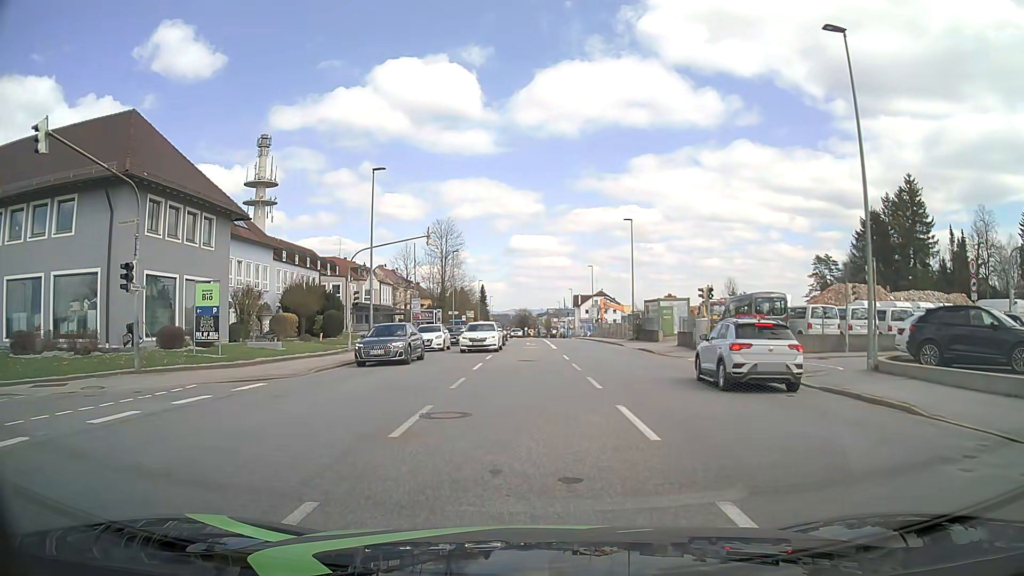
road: tertiary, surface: asphalt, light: Day
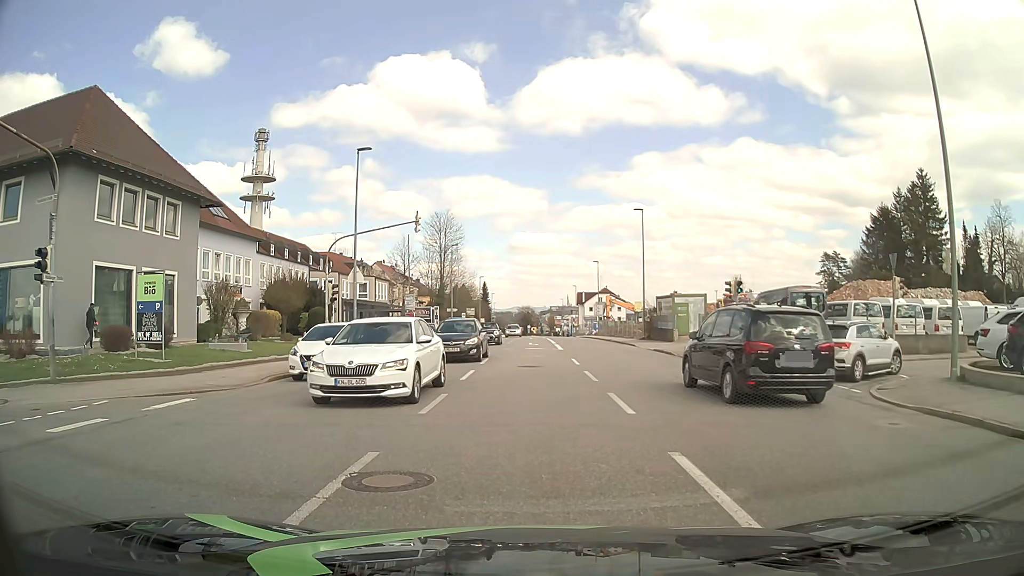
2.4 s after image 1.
(0.0, +3.8) m; -1°
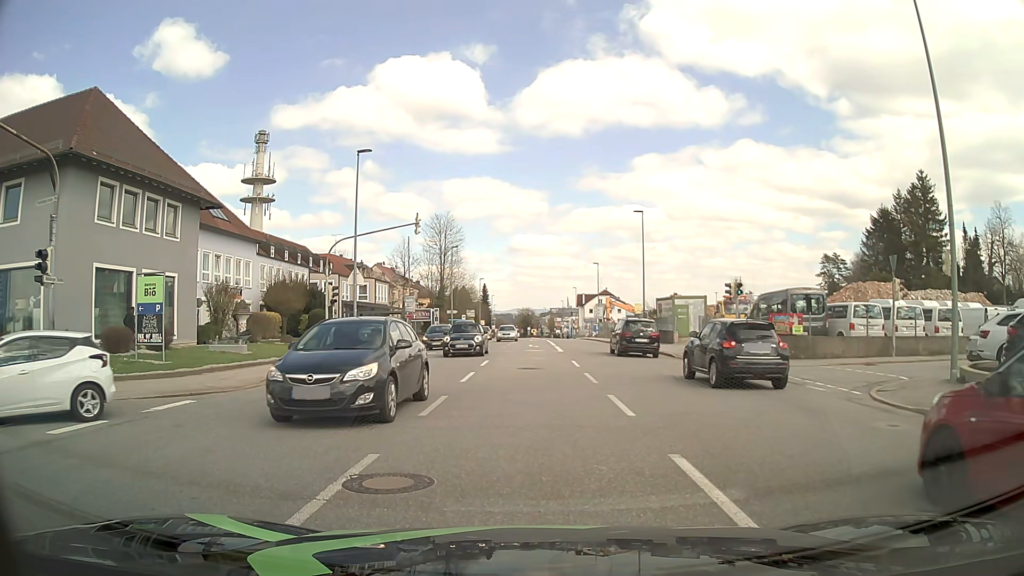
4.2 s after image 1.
(0.0, +0.1) m; 0°
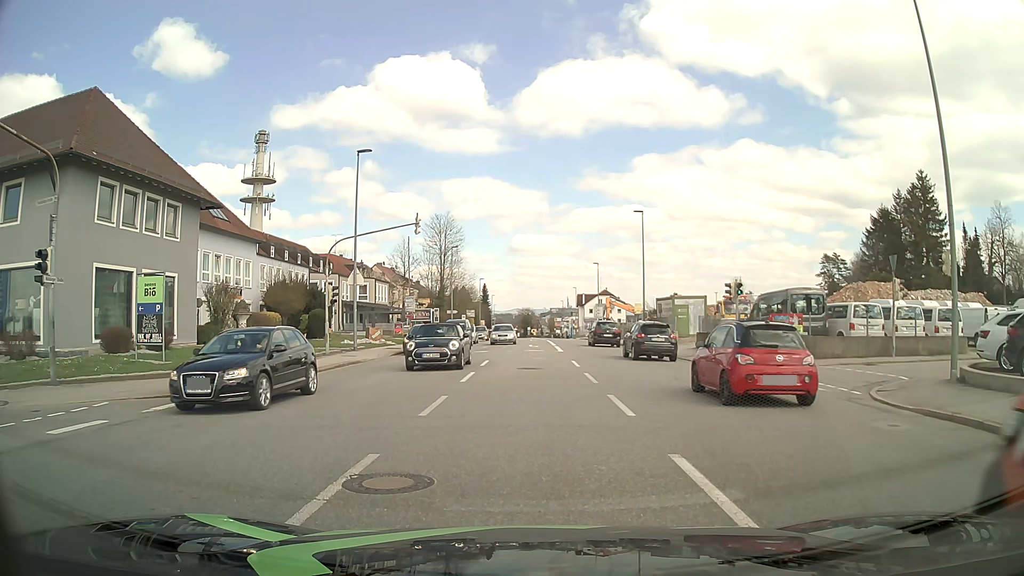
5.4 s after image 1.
(0.0, 0.0) m; 0°
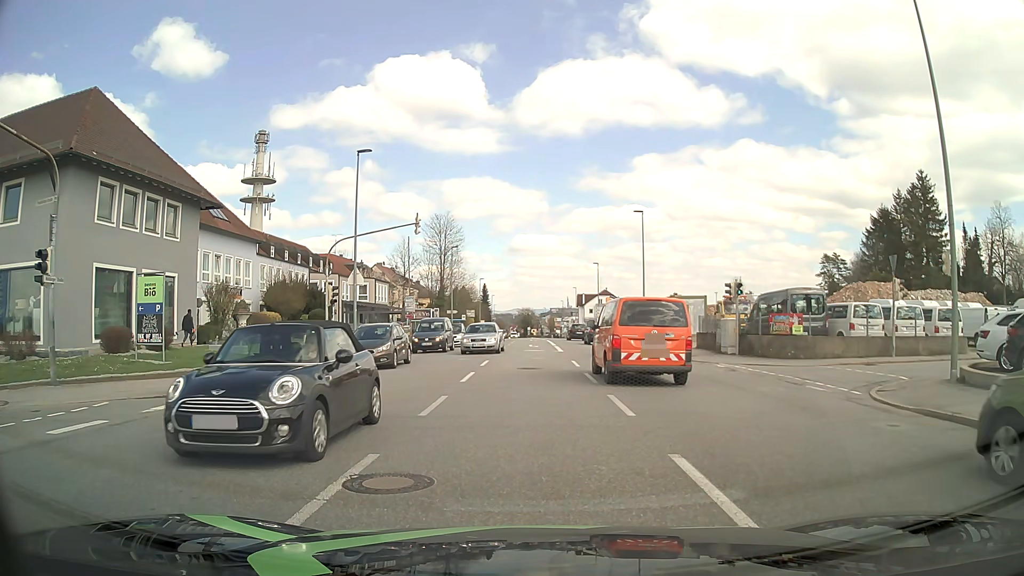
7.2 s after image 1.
(0.0, 0.0) m; 0°
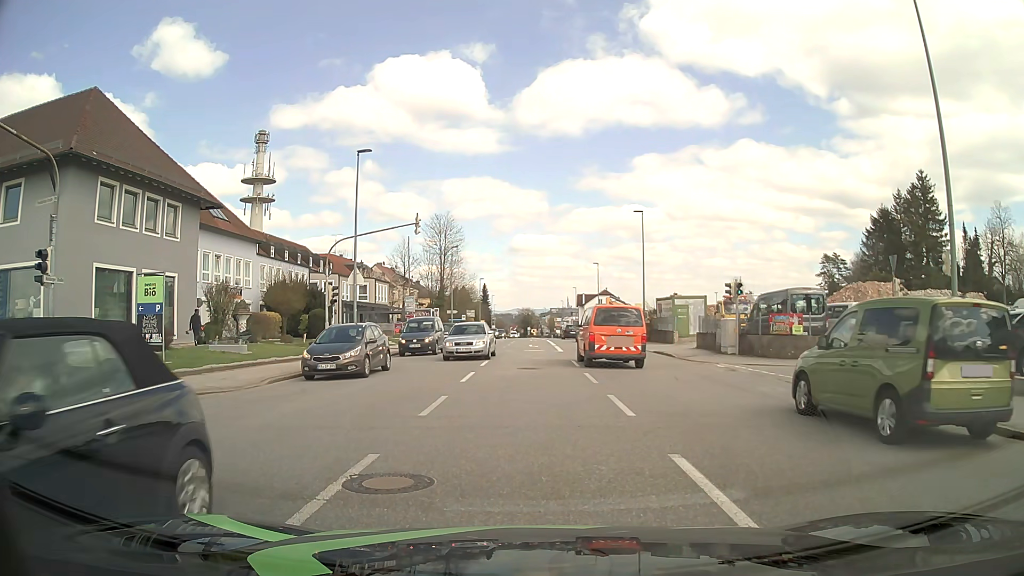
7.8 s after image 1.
(0.0, 0.0) m; 0°
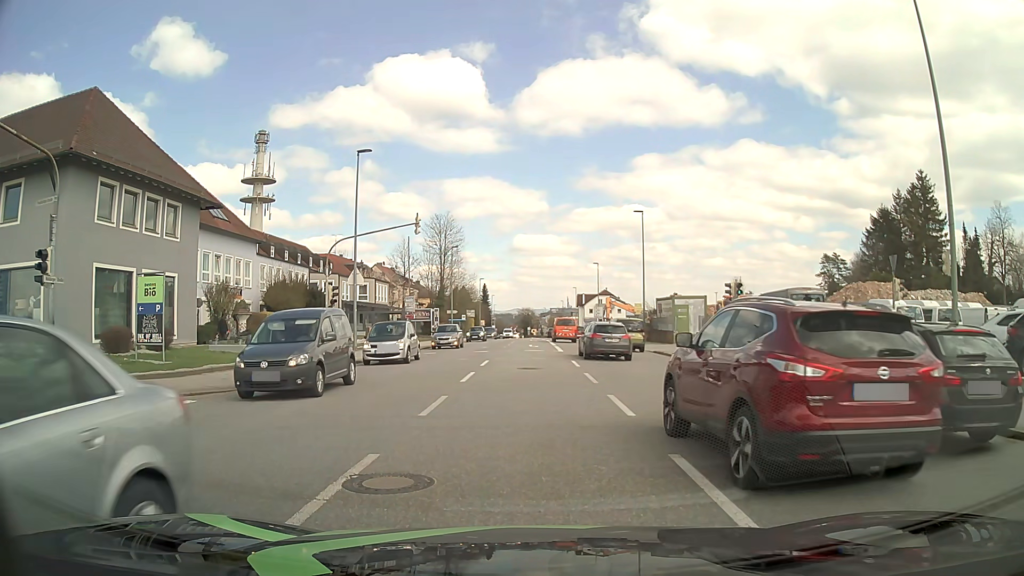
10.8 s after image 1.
(0.0, 0.0) m; 0°
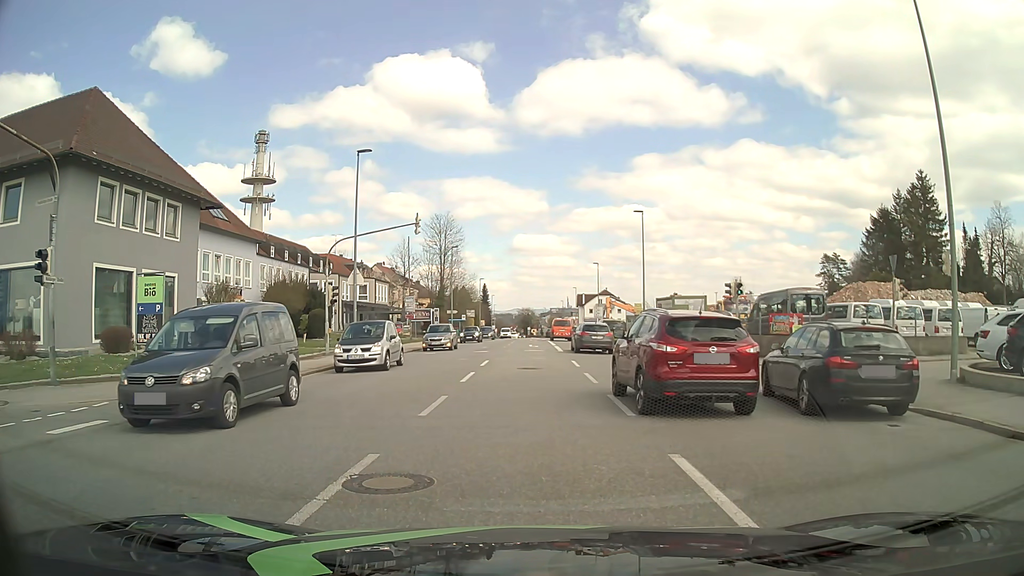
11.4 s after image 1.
(0.0, 0.0) m; 0°
